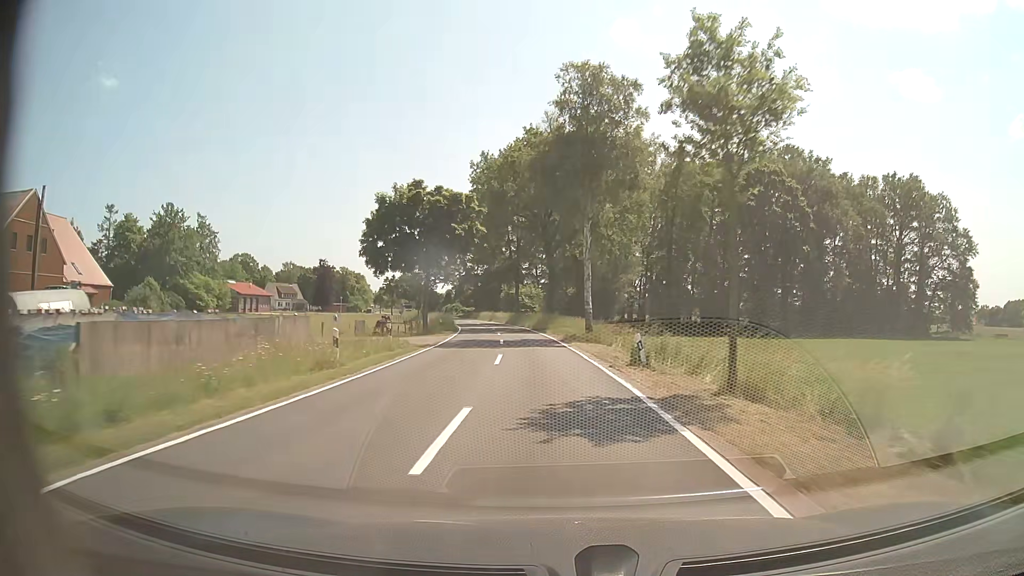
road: tertiary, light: Day
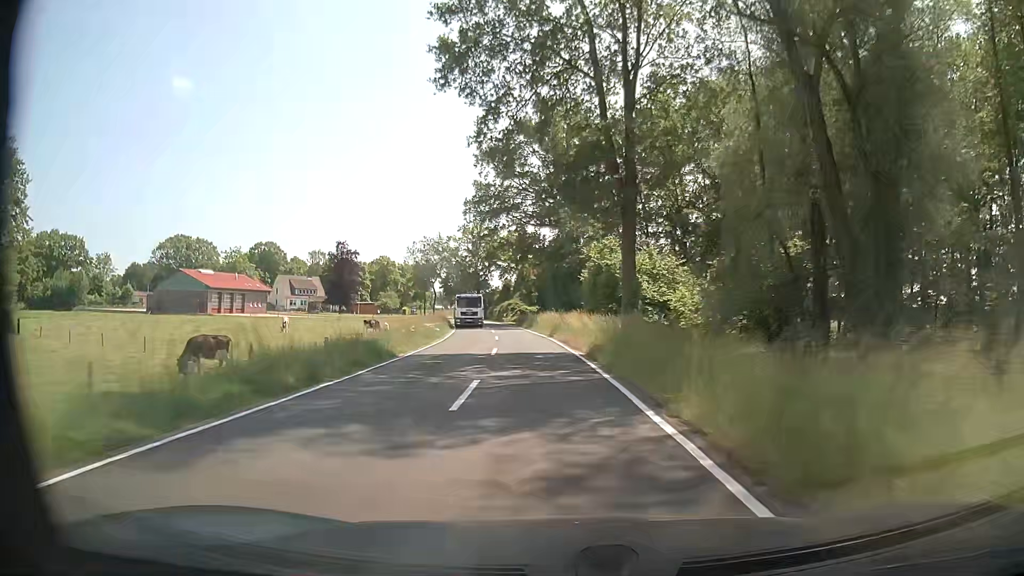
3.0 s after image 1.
(-4.0, +56.3) m; -8°
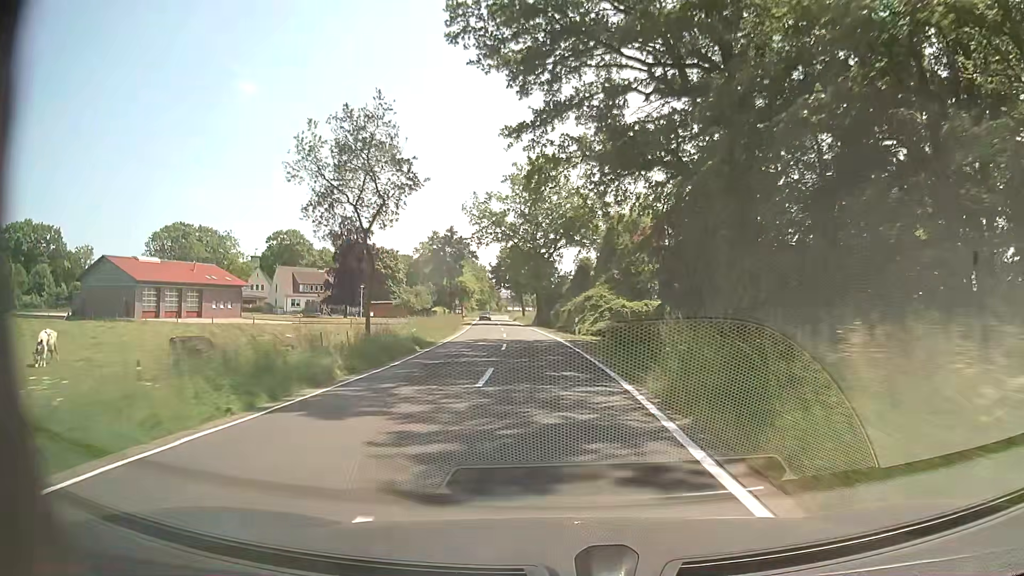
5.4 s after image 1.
(-2.6, +45.1) m; -7°
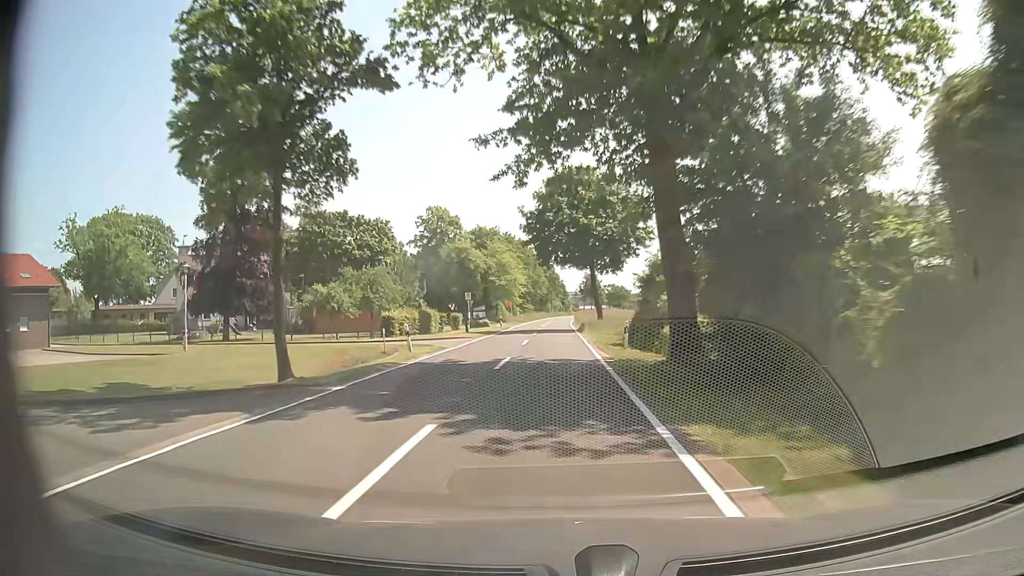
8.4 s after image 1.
(-2.8, +56.5) m; -6°
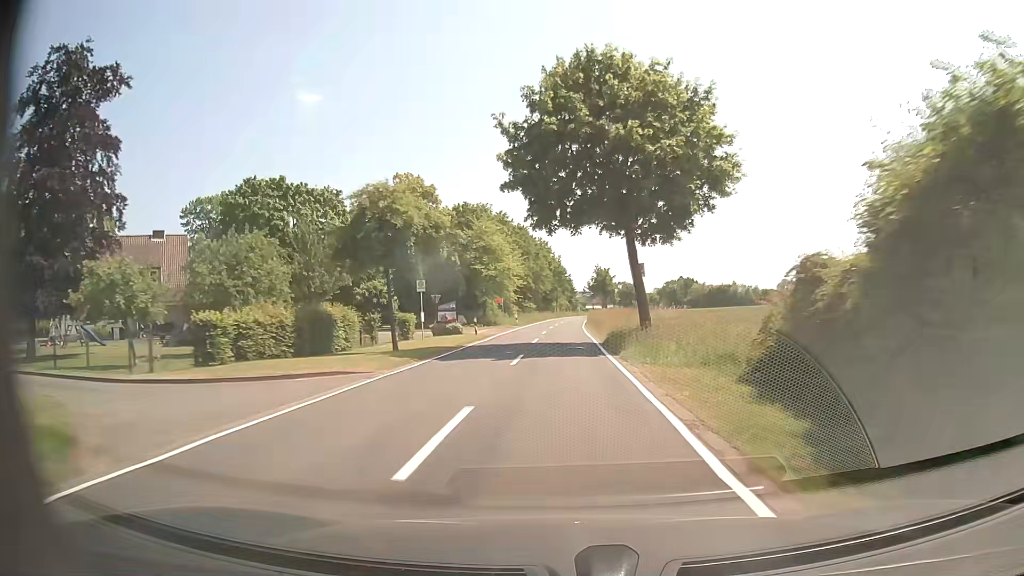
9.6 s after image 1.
(-0.1, +22.7) m; 0°
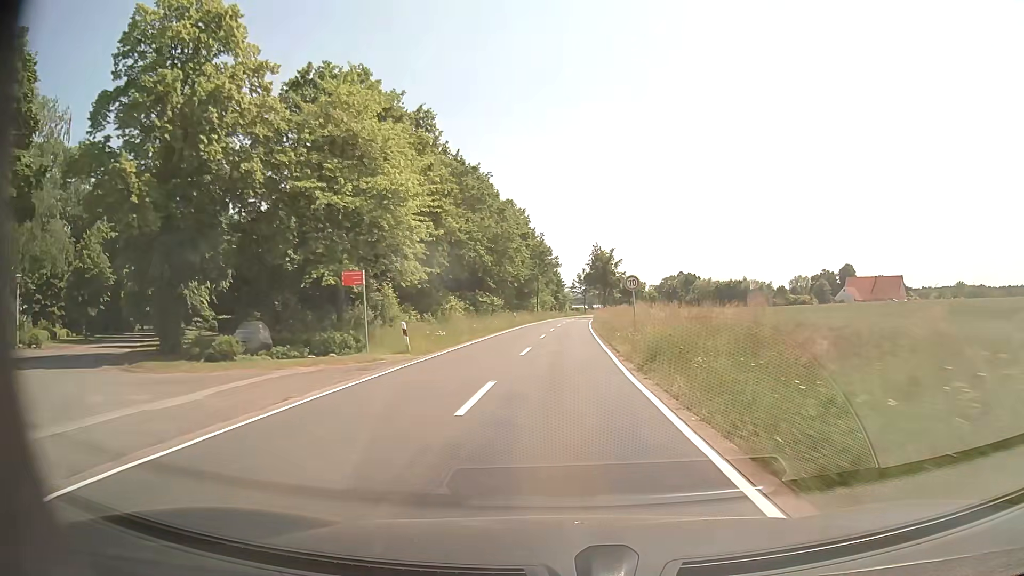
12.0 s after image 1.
(+0.1, +45.4) m; +1°
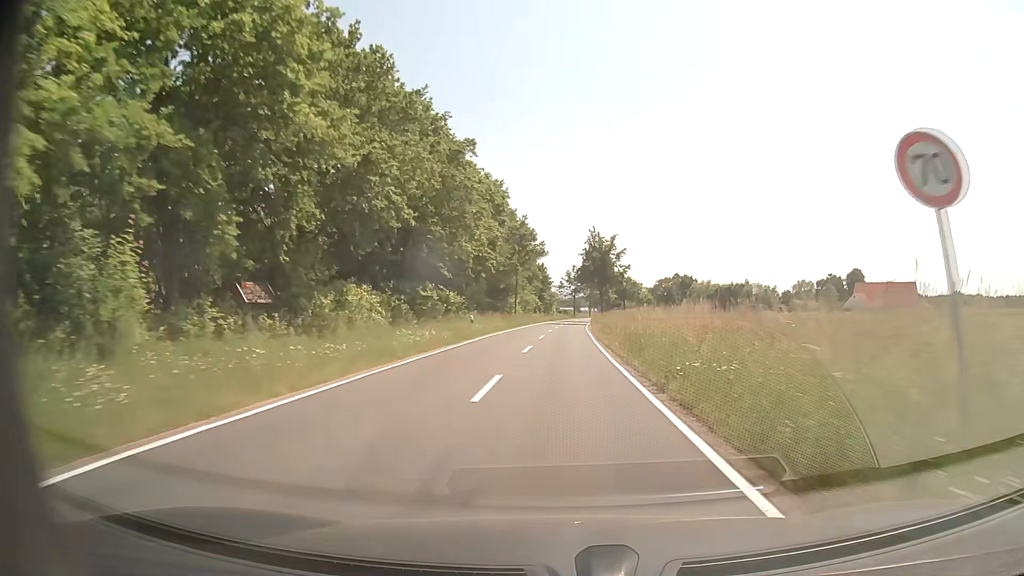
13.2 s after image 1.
(+0.2, +22.7) m; +1°
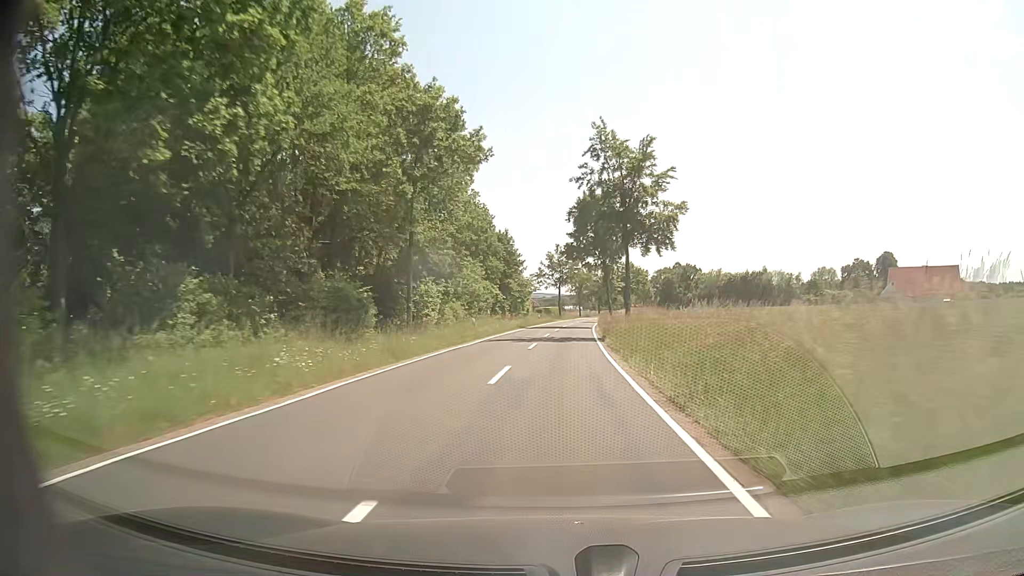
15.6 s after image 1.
(+0.6, +45.2) m; +1°
(0, +10) (0, +20) (0, +30) (+1, +40) (+1, +50) (+2, +60) (+2, +70) (+3, +80) (+4, +90) (+5, +100) m
